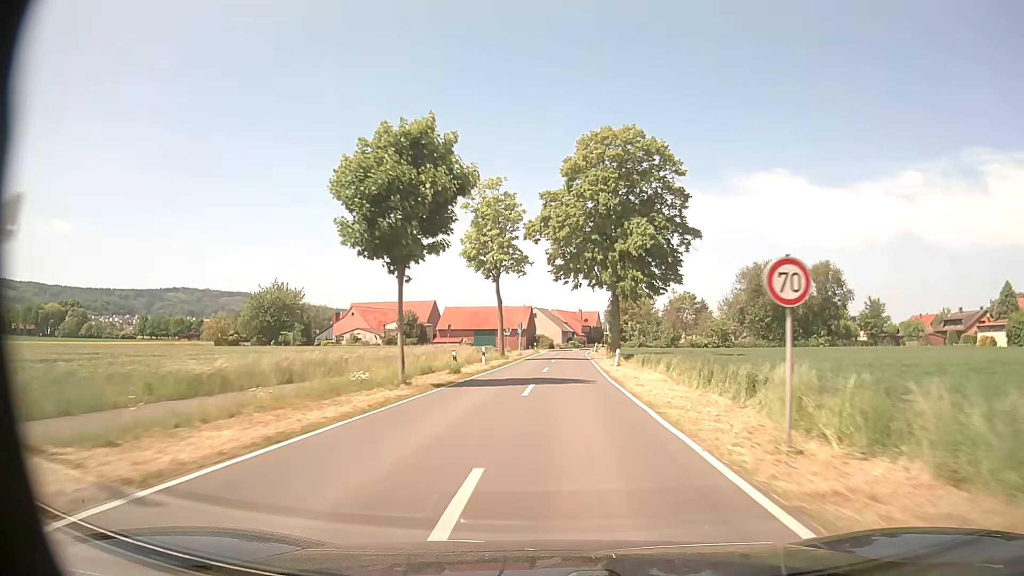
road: tertiary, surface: asphalt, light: Day
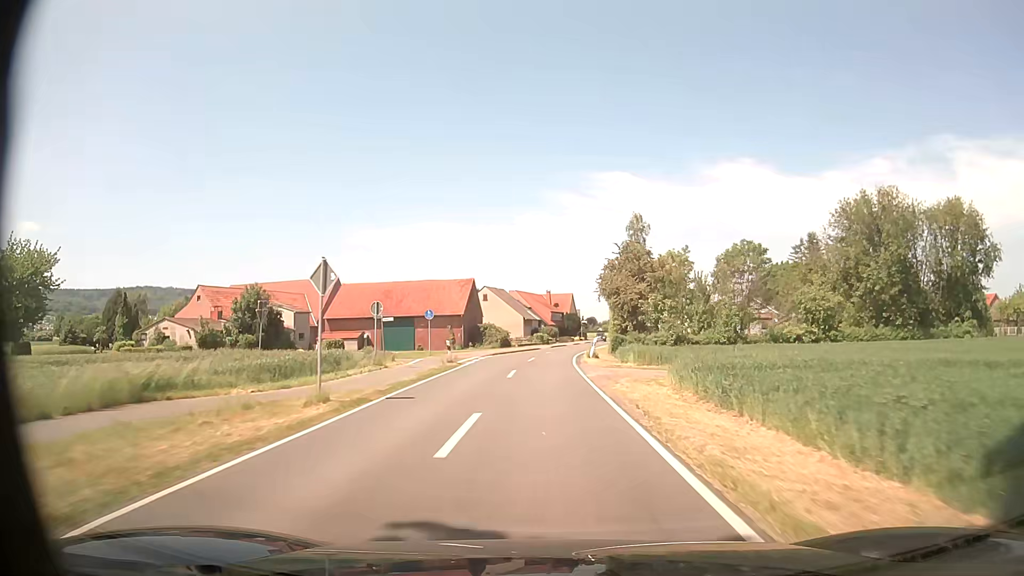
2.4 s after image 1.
(+1.9, +46.1) m; +3°
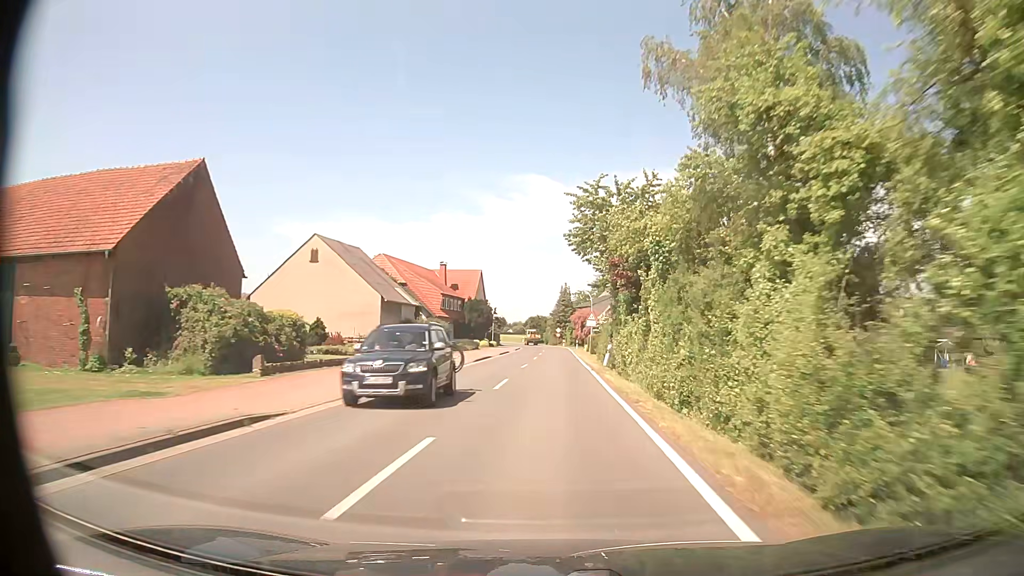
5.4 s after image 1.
(+2.1, +53.7) m; +7°
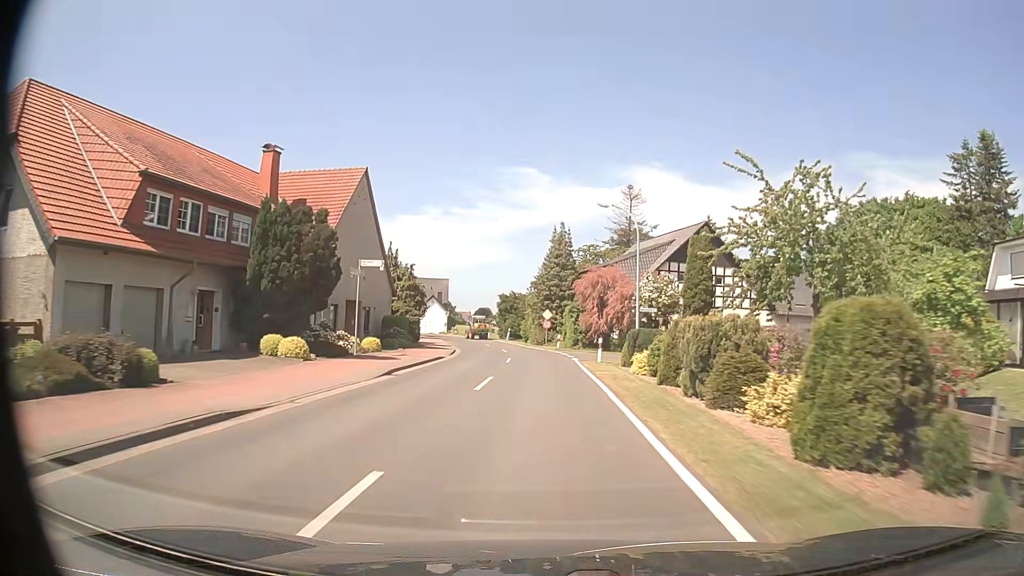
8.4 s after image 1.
(+1.6, +53.5) m; +2°
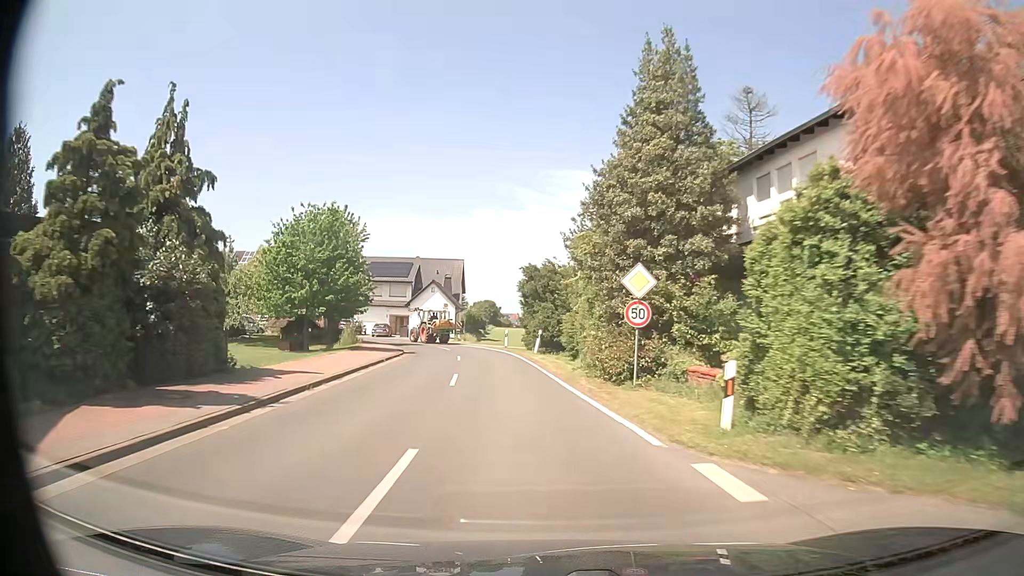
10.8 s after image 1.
(-0.7, +36.8) m; -4°
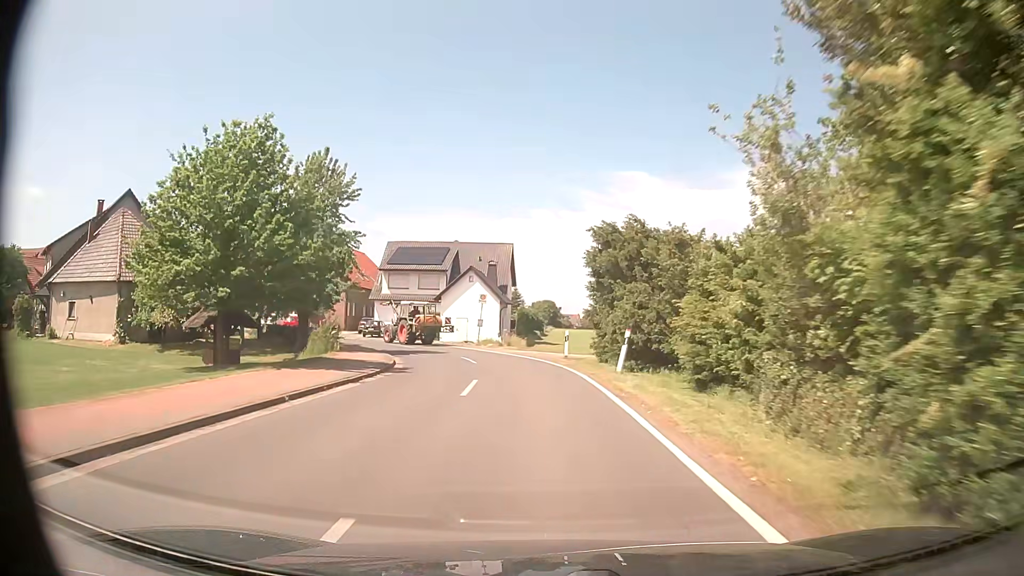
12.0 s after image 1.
(-0.9, +15.8) m; -6°
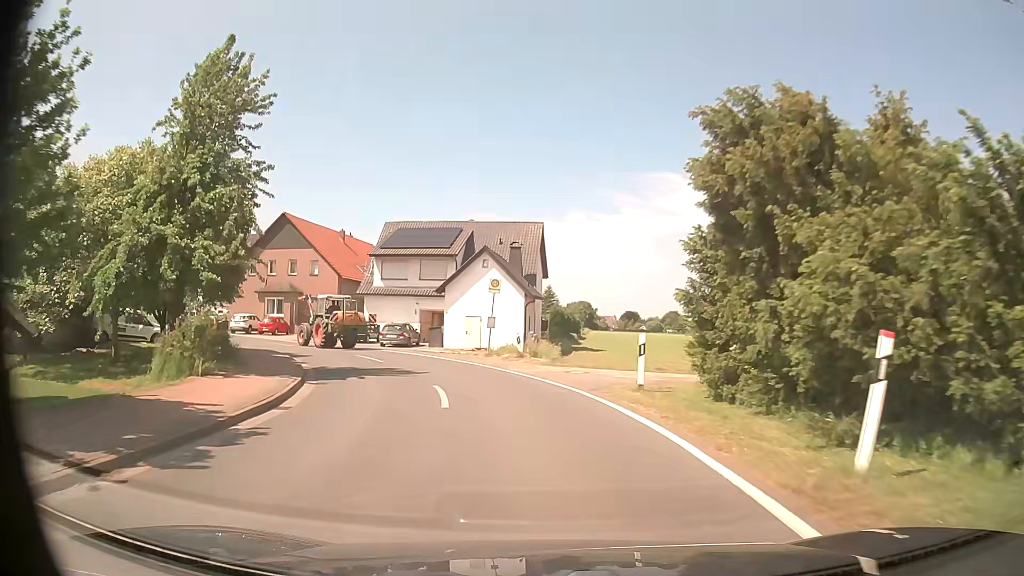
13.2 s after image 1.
(-0.3, +14.0) m; -3°
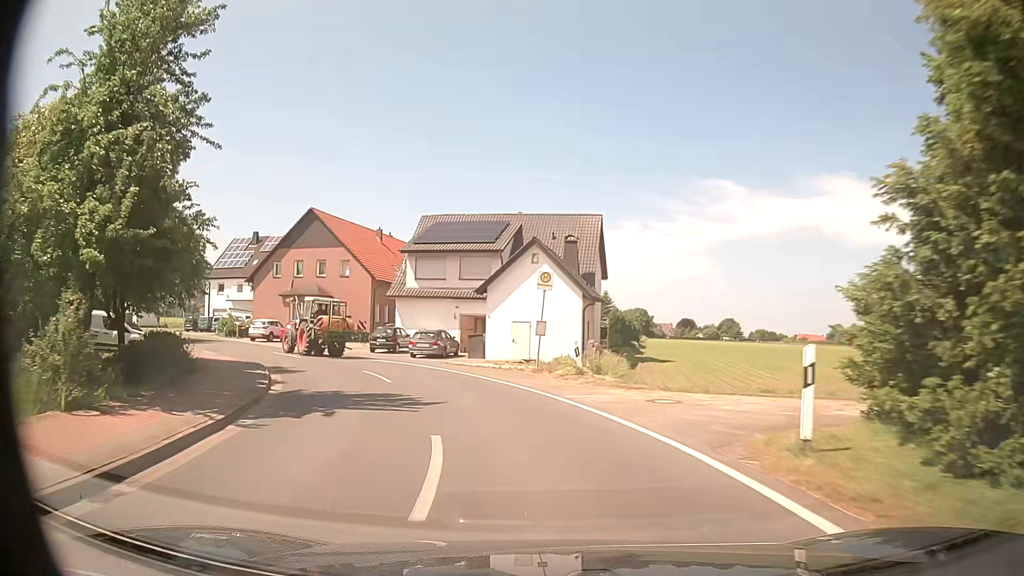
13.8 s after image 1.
(-0.2, +6.5) m; -5°
(-1, +10) (-3, +20) (-8, +28) (-14, +36) (-21, +44) (-27, +51) (-34, +59) (-40, +67) (-46, +75) (-49, +84) m
